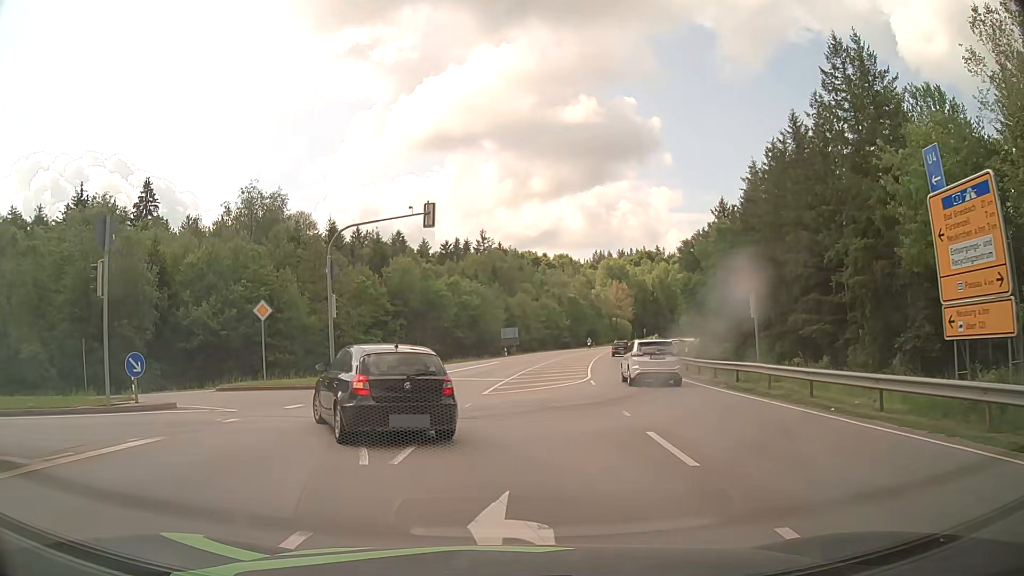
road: secondary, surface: asphalt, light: Day
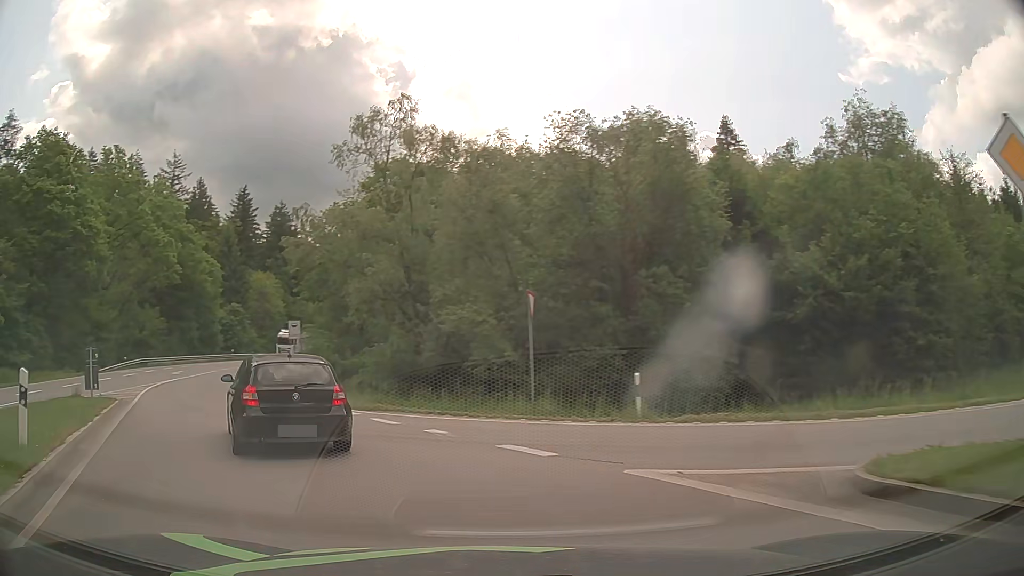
(-7.4, +18.7) m; -54°
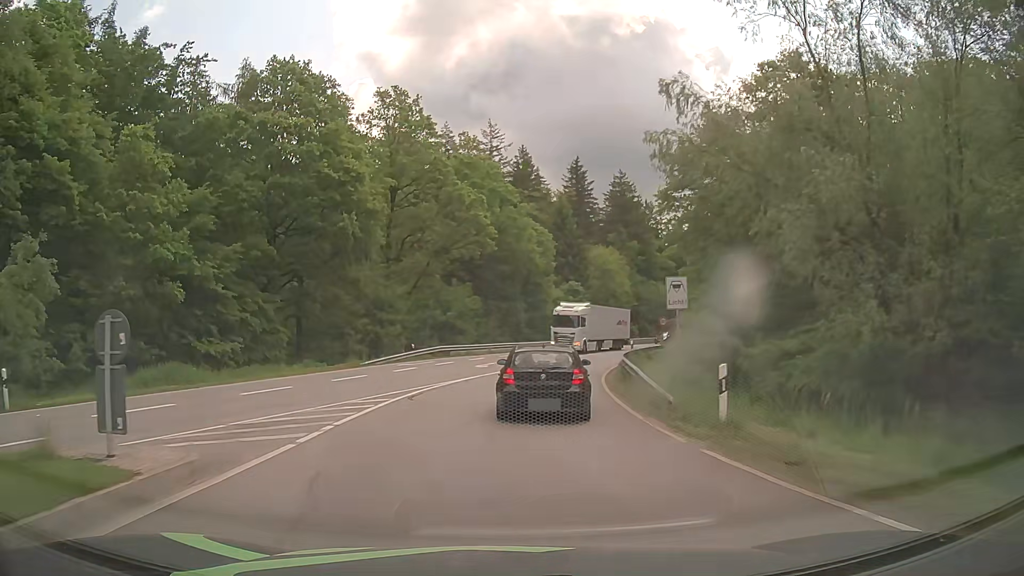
(-4.6, +14.4) m; -27°
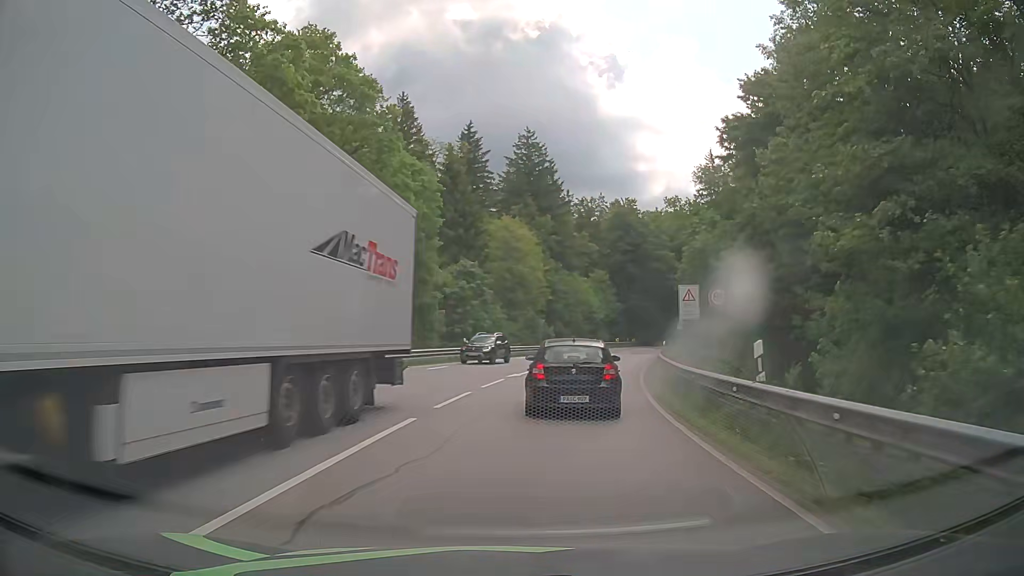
(+1.2, +28.6) m; +9°
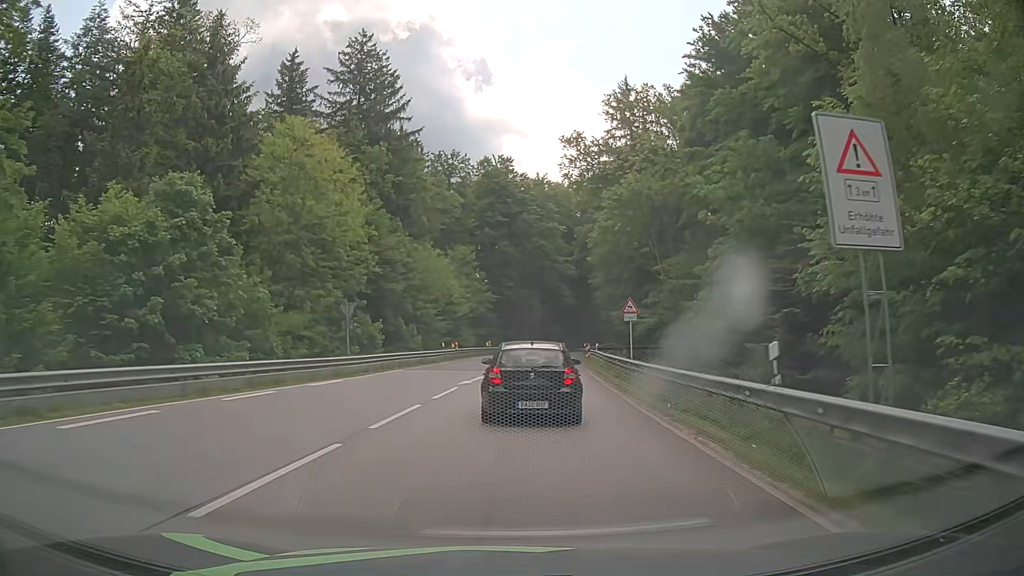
(+4.1, +32.0) m; +12°
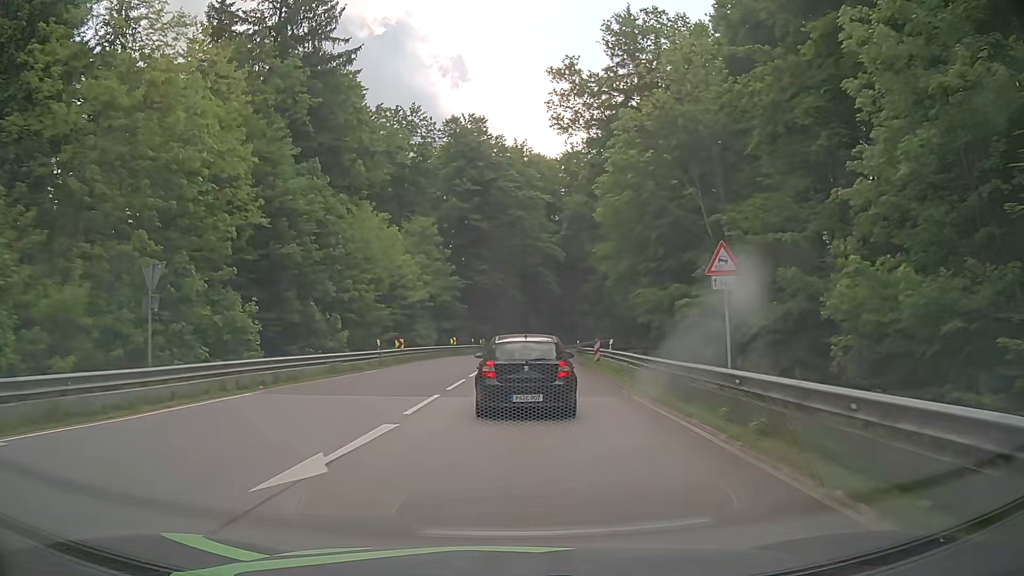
(+0.4, +16.6) m; +2°
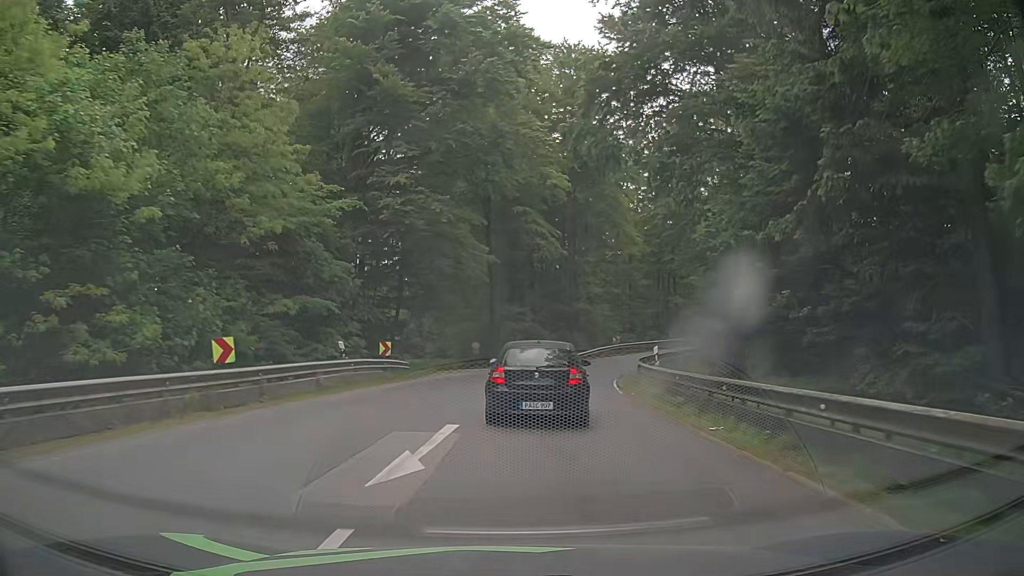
(+1.0, +39.0) m; +2°
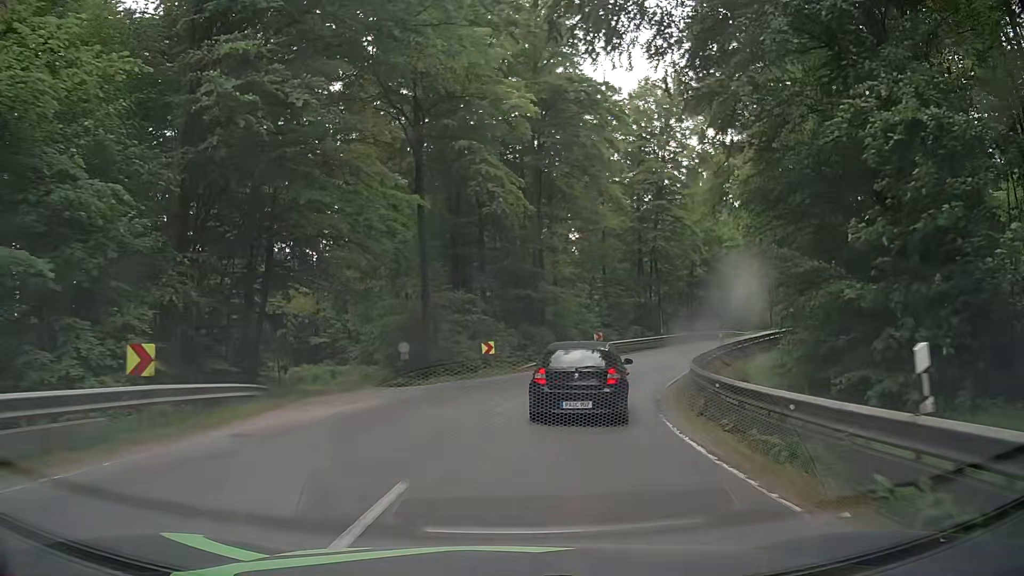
(+0.7, +14.8) m; +4°
(0, +10) (+2, +20) (+5, +29) (+9, +38) (+15, +47) (+21, +55) (+27, +63) (+33, +71) (+39, +78) (+46, +86) m
